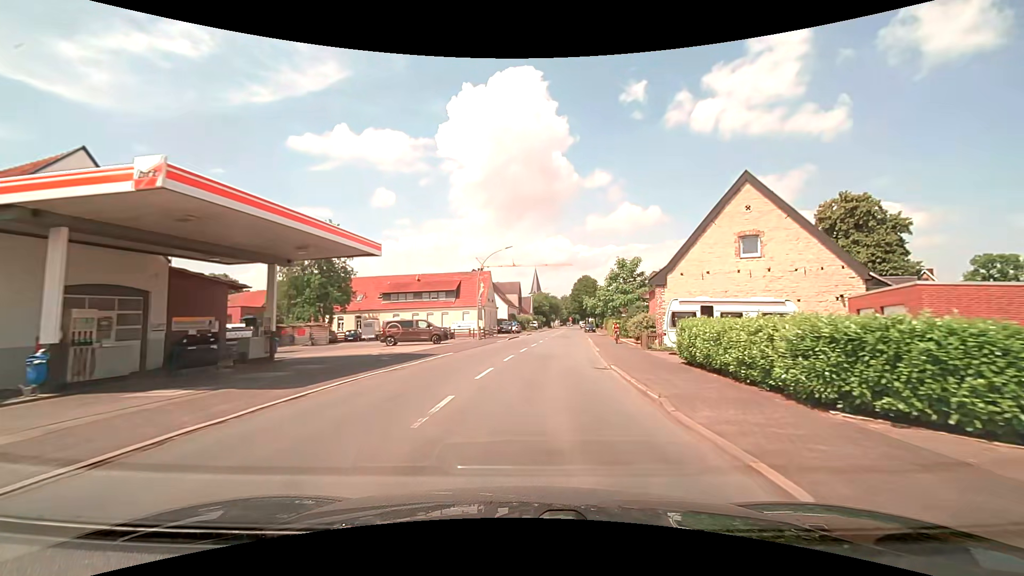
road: secondary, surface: asphalt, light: Day
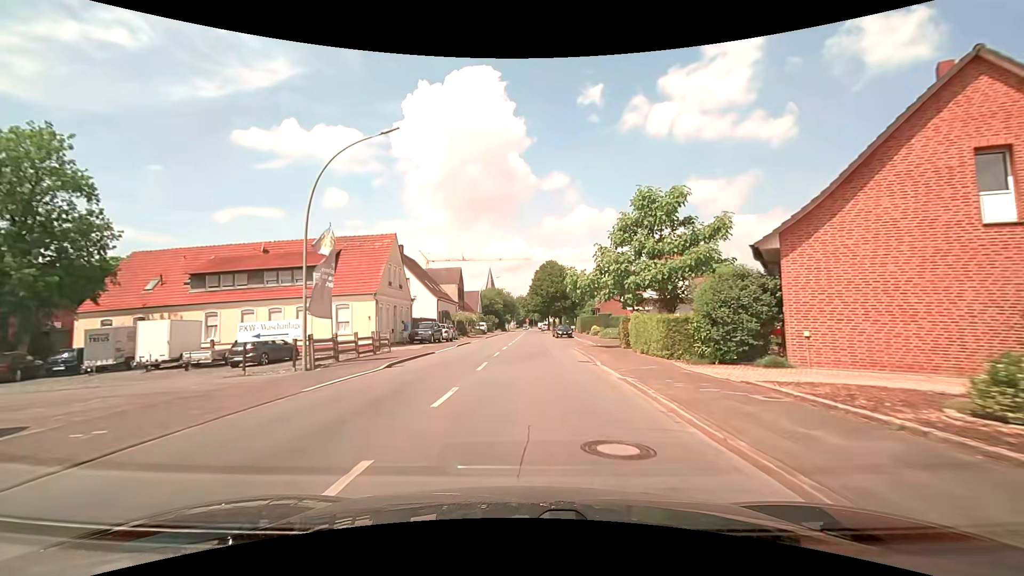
(+2.0, +29.7) m; +5°
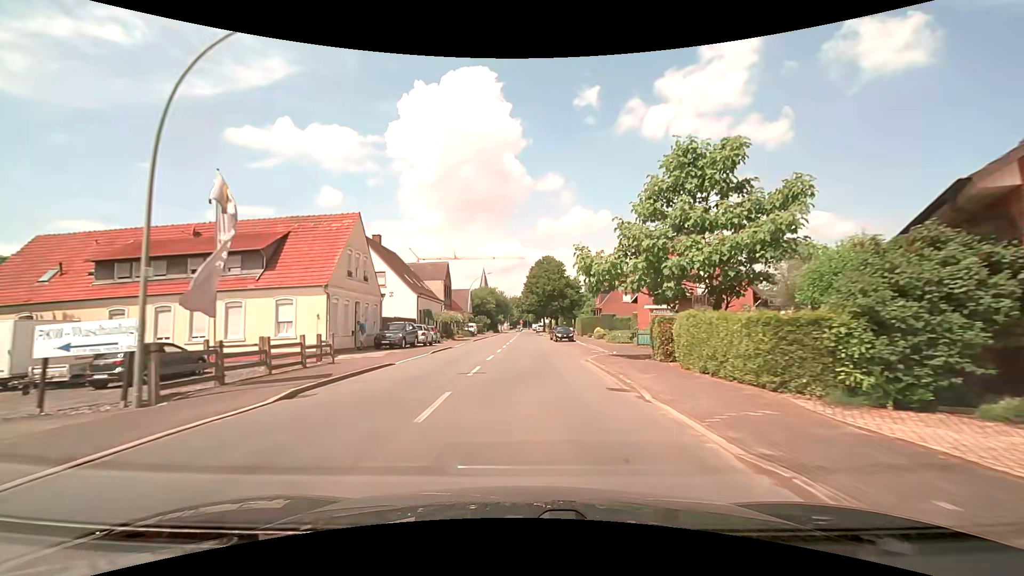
(0.0, +7.6) m; +1°
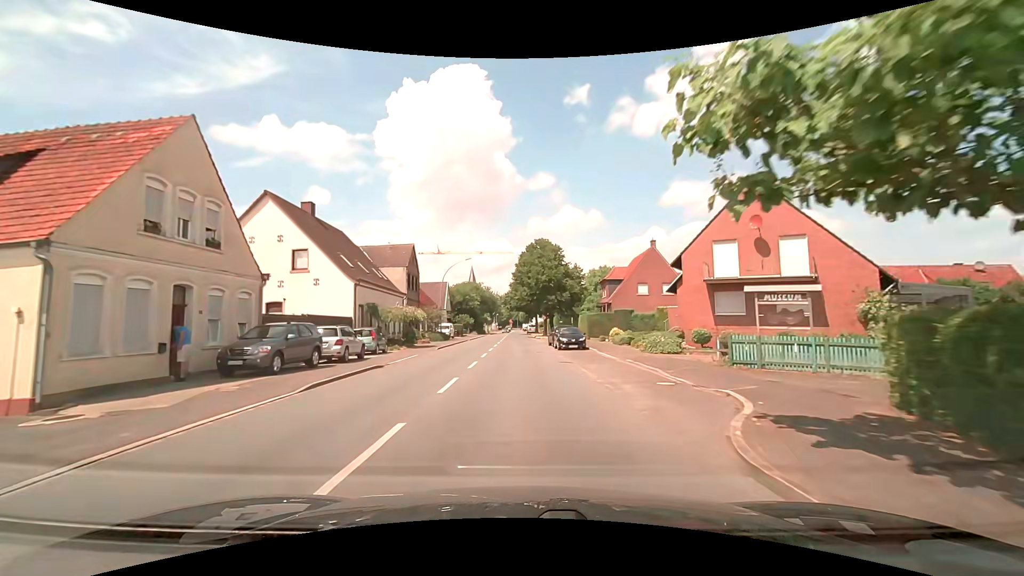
(+0.1, +15.2) m; 0°
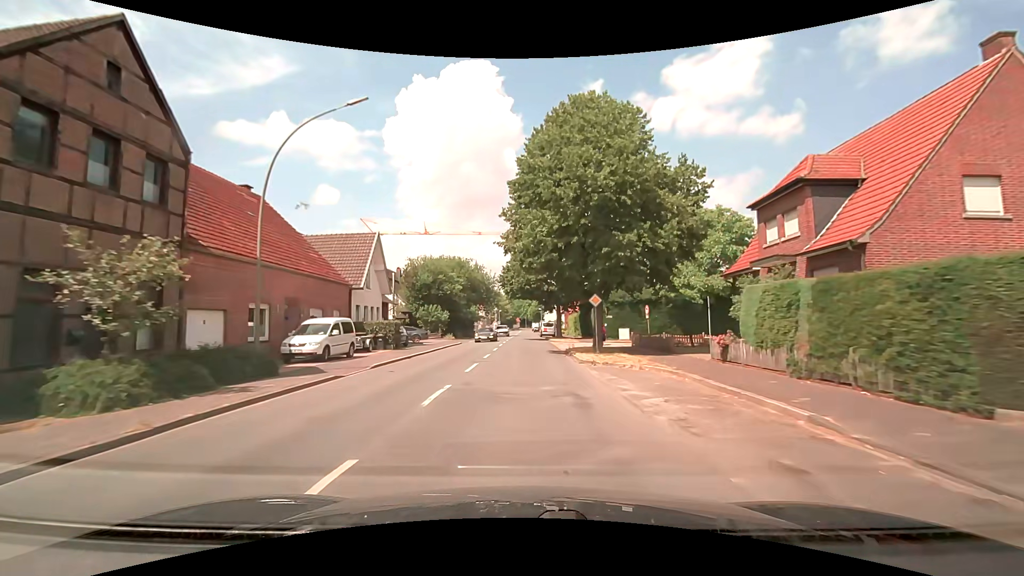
(+0.1, +39.5) m; 0°
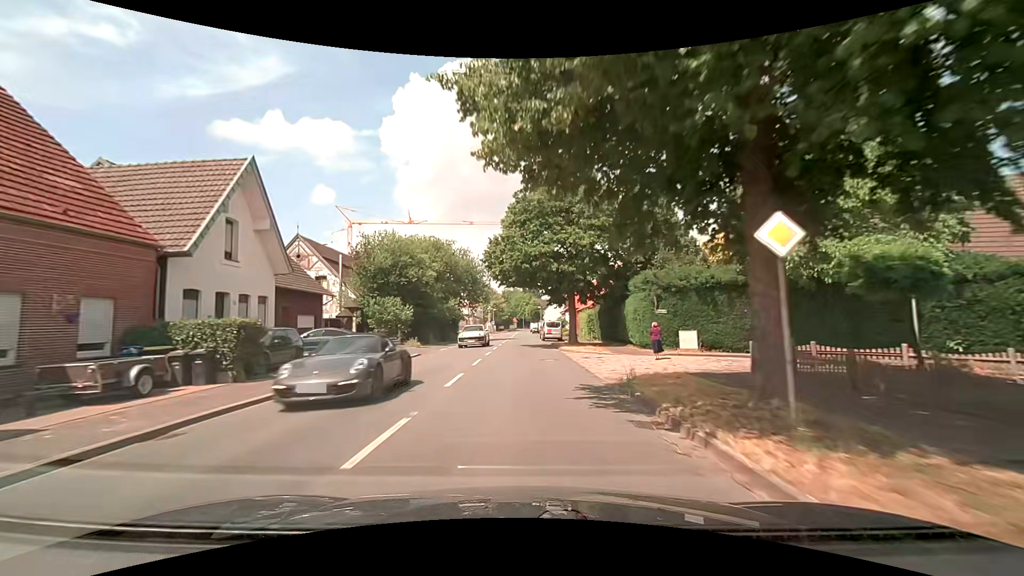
(0.0, +16.4) m; 0°
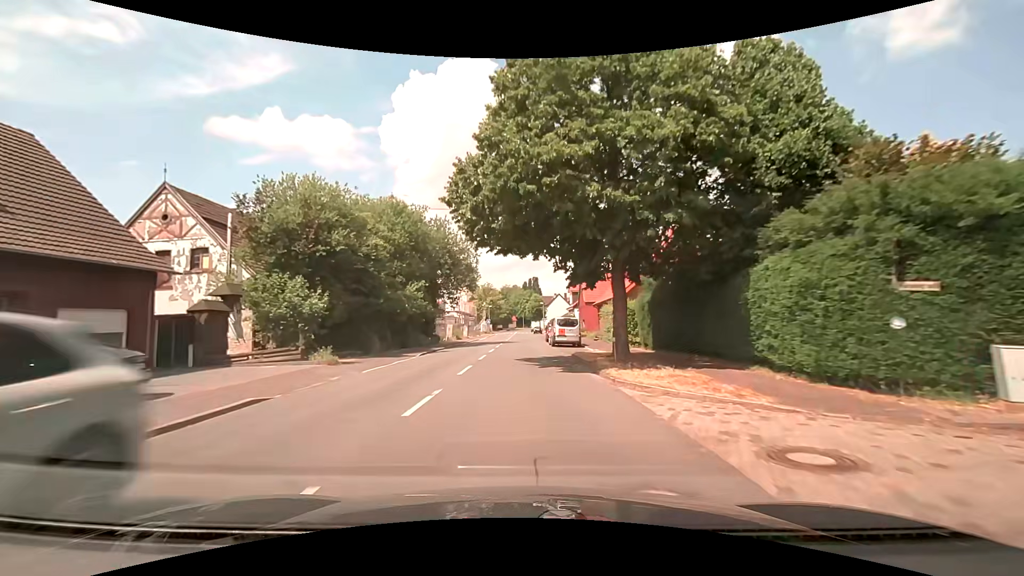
(+0.1, +16.3) m; 0°
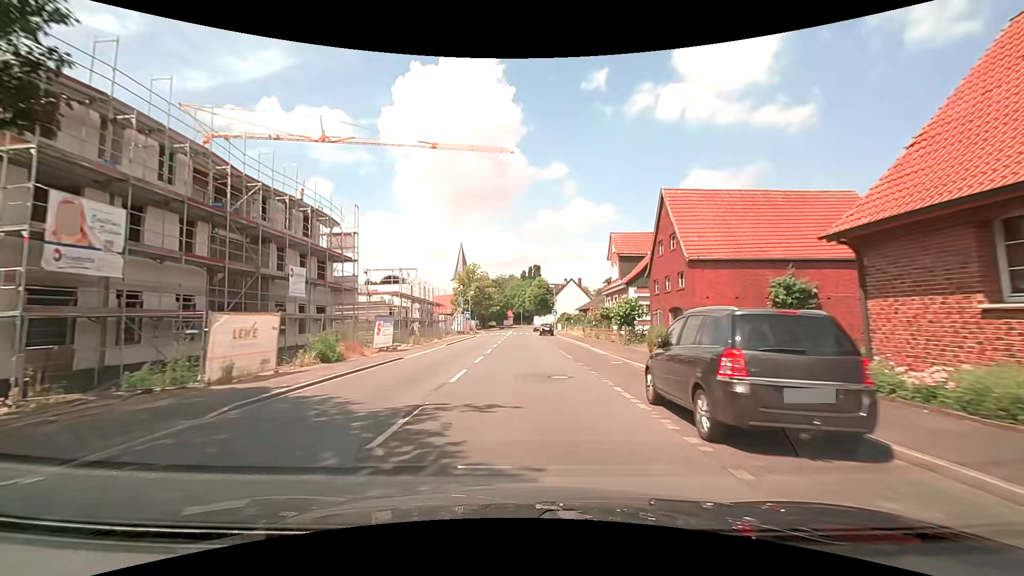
(+0.1, +40.0) m; +1°
(0, +10) (0, +20) (0, +30) (0, +40) (0, +50) (0, +60) (0, +70) (-1, +80) (-1, +90) (-1, +100) m
